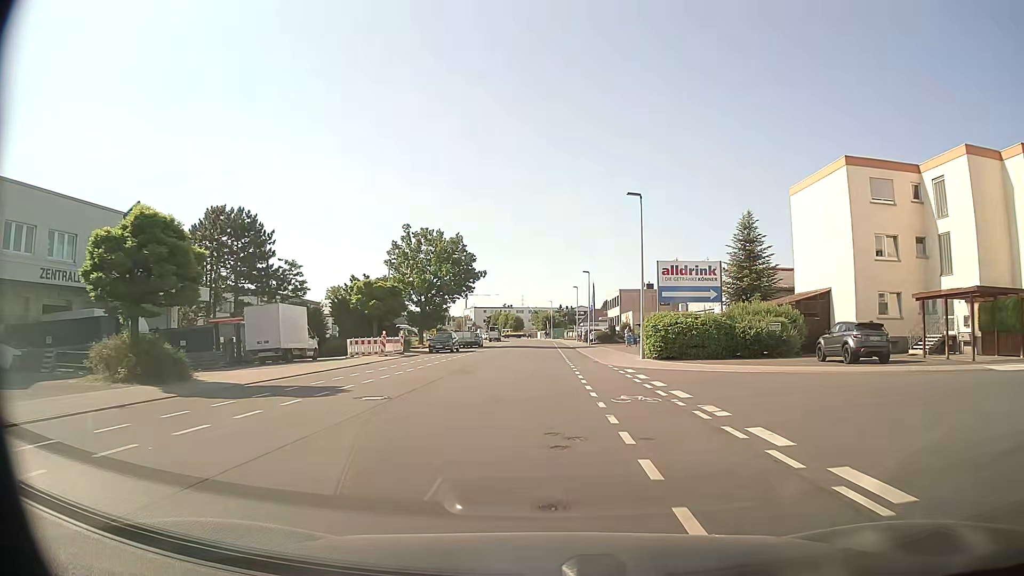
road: tertiary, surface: asphalt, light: Day
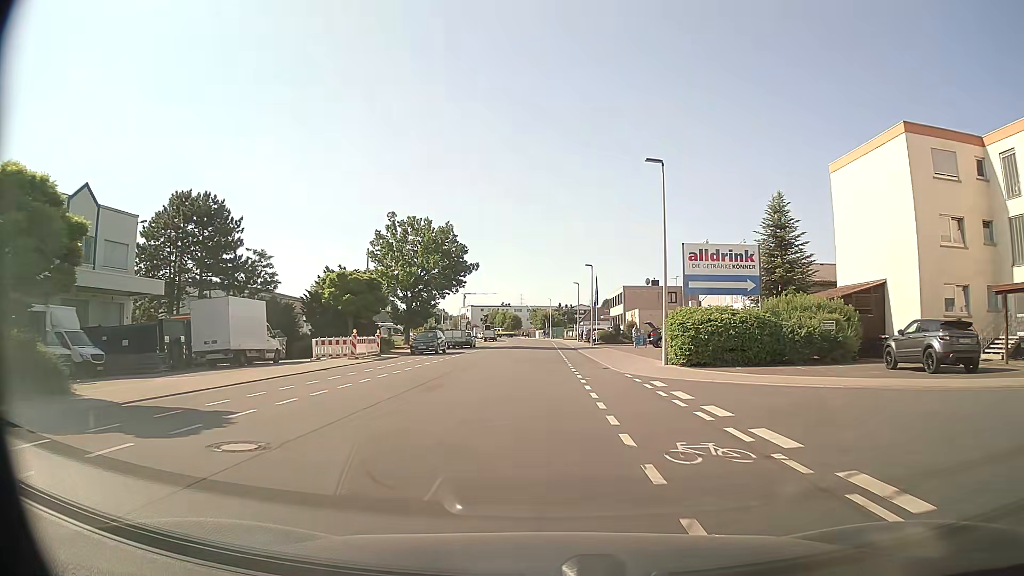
(0.0, +6.3) m; 0°
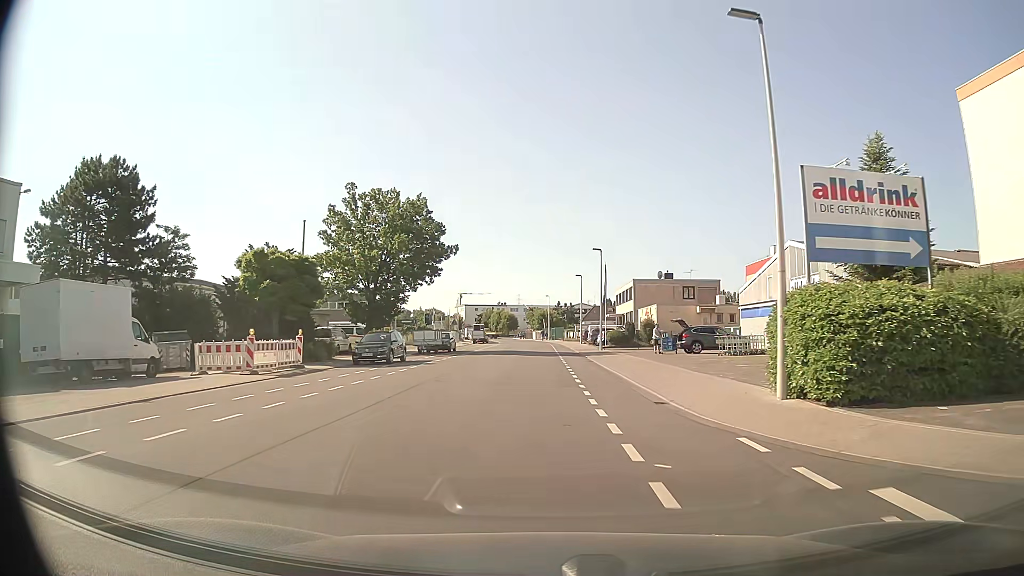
(+0.1, +12.8) m; 0°
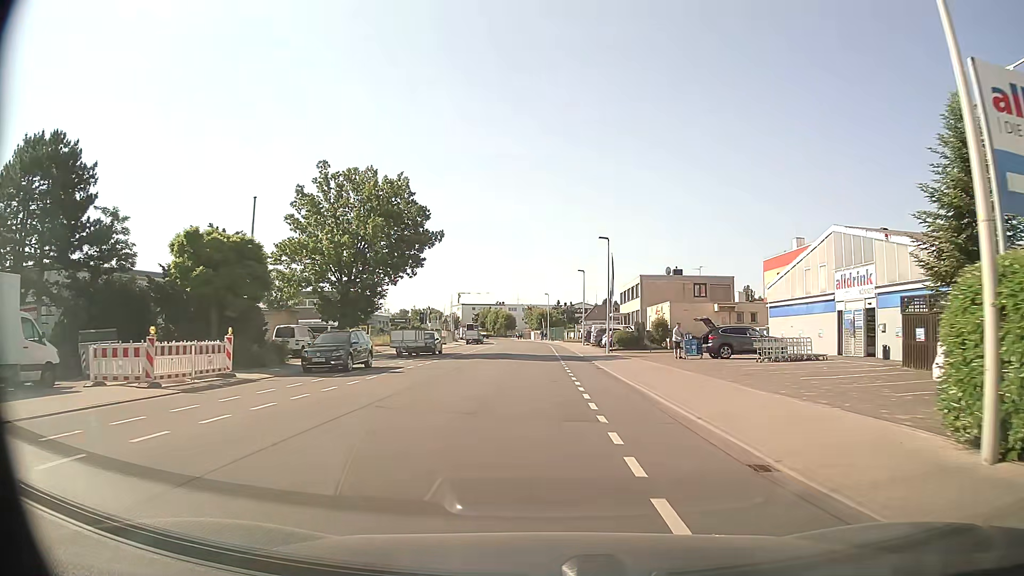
(0.0, +6.5) m; 0°
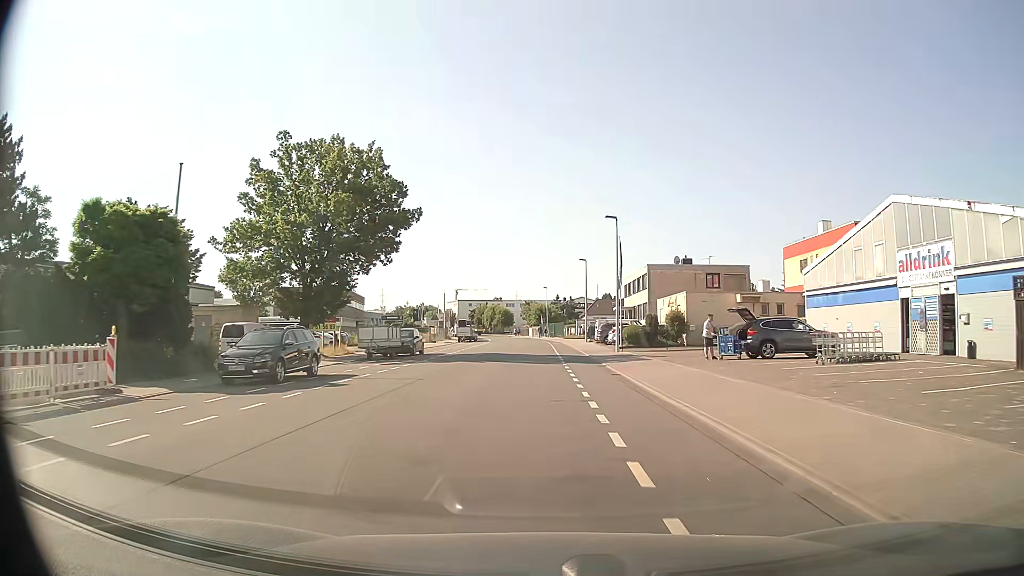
(0.0, +6.5) m; 0°
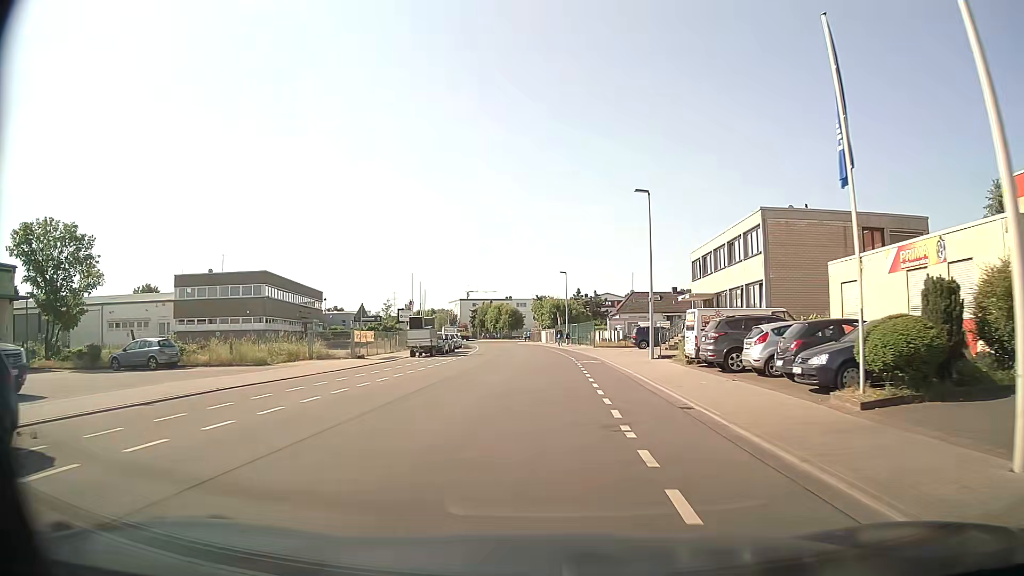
(-0.3, +32.7) m; -1°
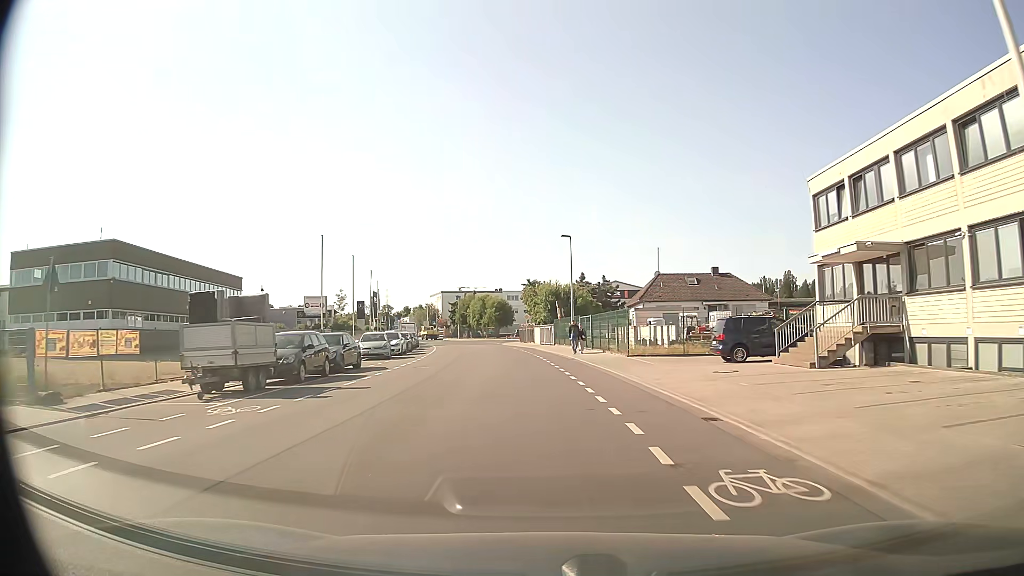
(+0.1, +25.8) m; 0°
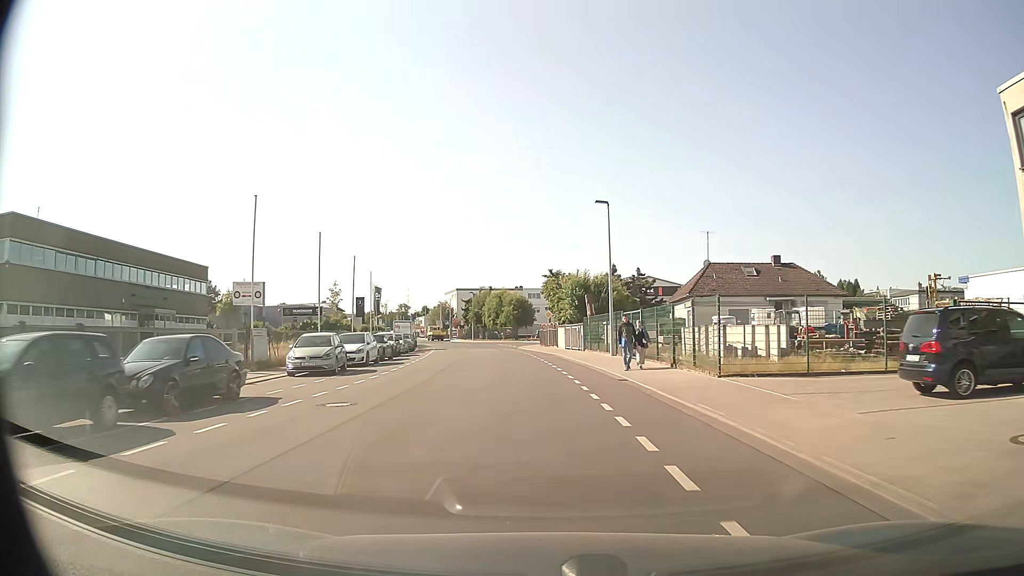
(-0.2, +12.8) m; -1°
(0, +10) (-1, +20) (-2, +30) (-3, +40) (-4, +50) (-6, +60) (-8, +69) (-10, +79) (-12, +89) (-15, +99) m
